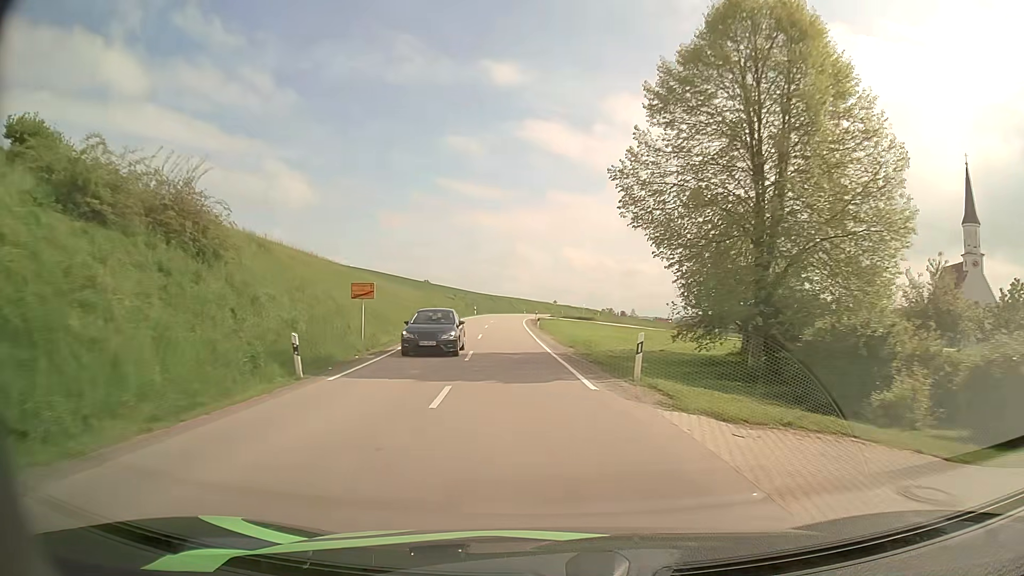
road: secondary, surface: asphalt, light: Day
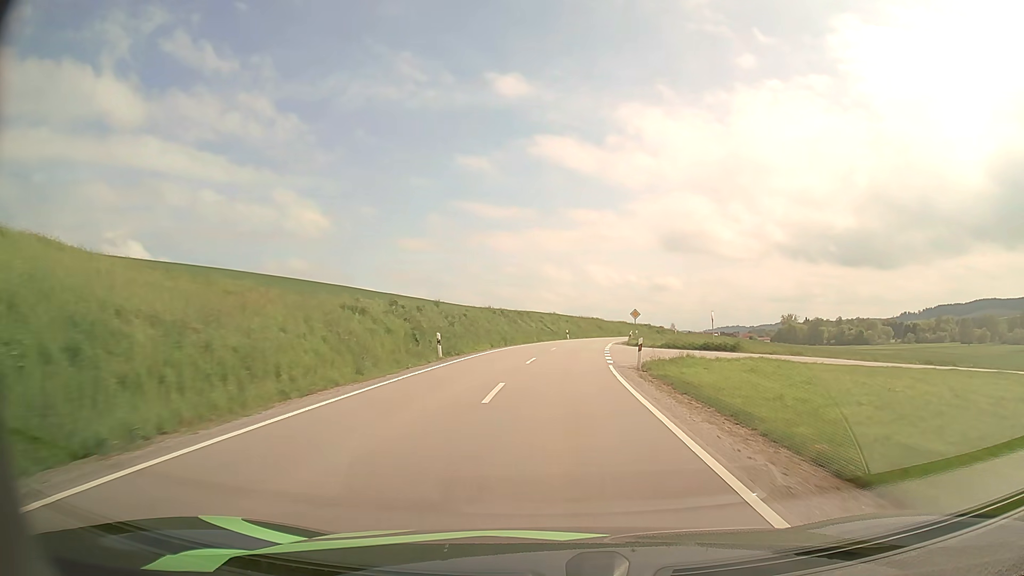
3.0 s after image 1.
(-3.8, +56.3) m; -3°
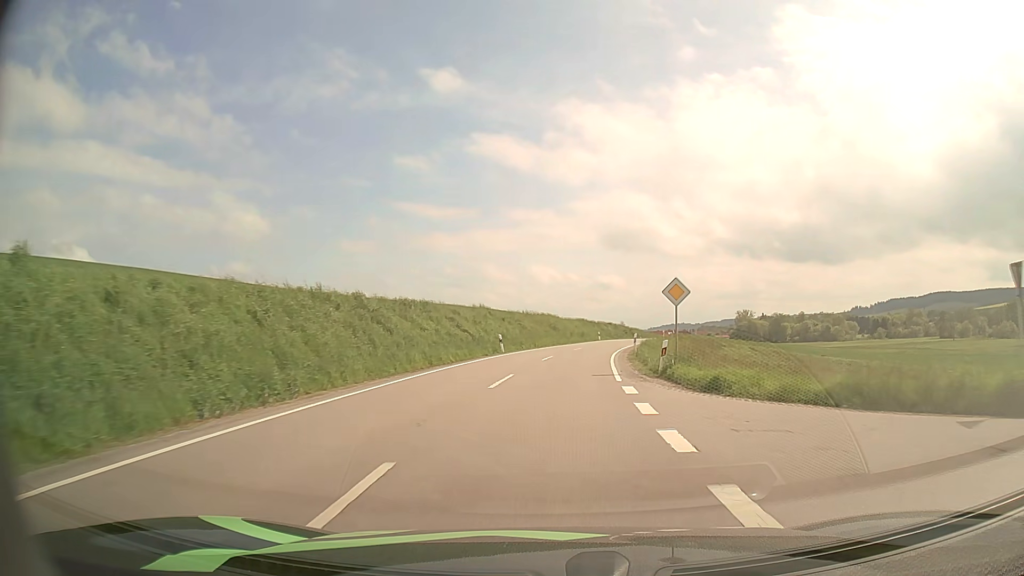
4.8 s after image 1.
(+1.4, +33.1) m; +5°
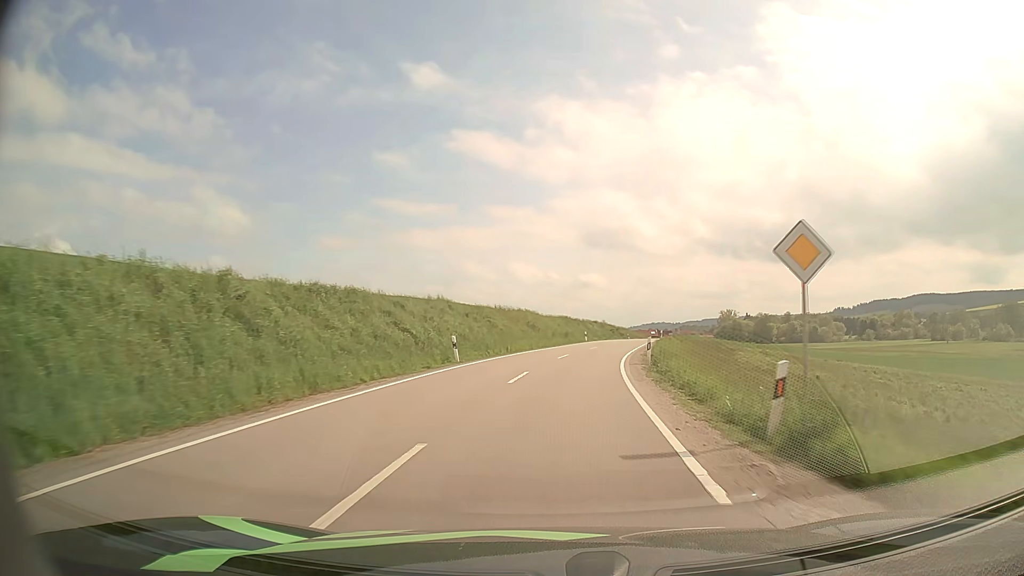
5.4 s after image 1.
(+0.2, +11.0) m; +2°
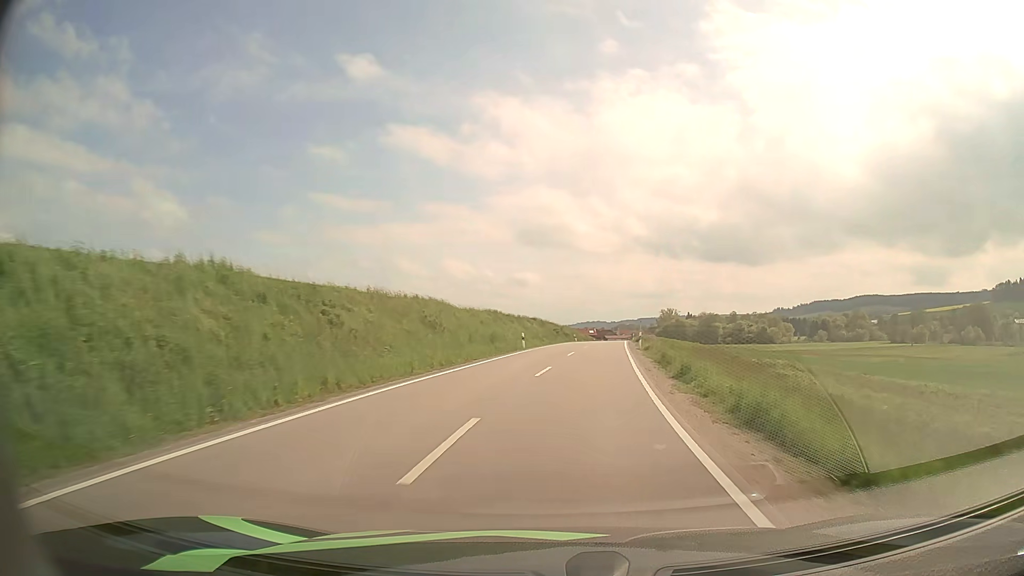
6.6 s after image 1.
(+0.9, +22.0) m; +5°
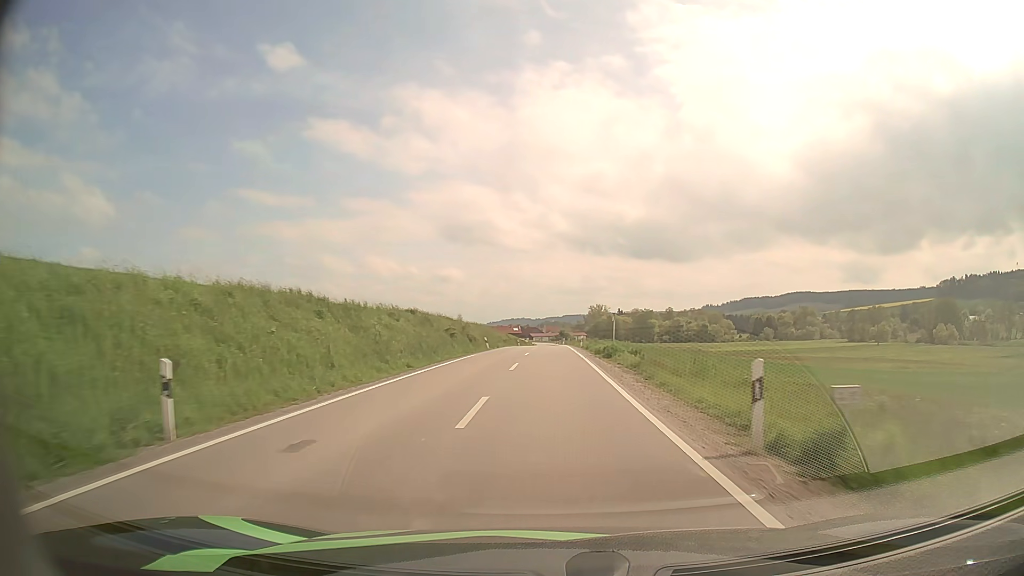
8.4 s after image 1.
(+2.3, +33.0) m; +7°
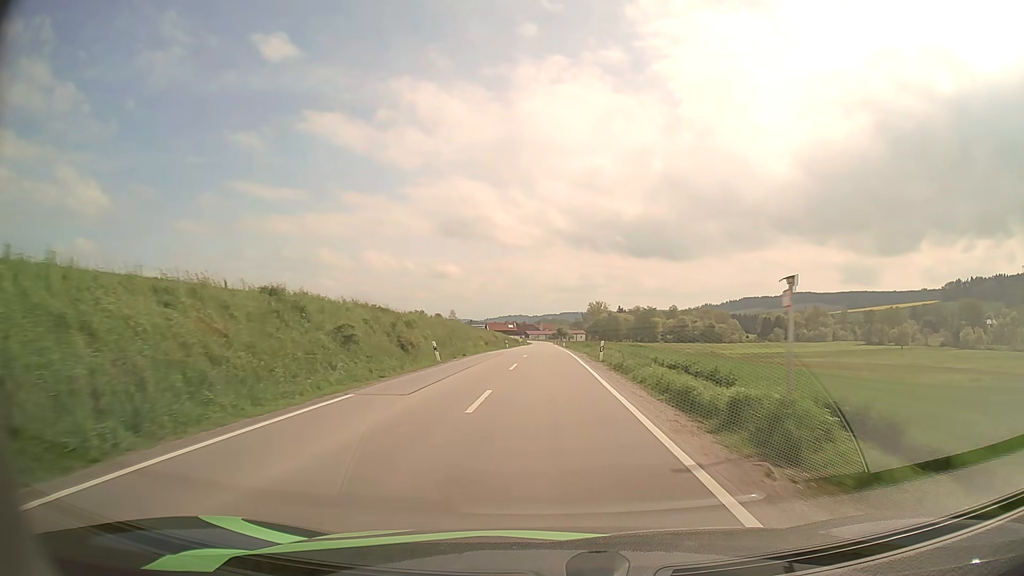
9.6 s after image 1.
(+0.1, +22.3) m; 0°
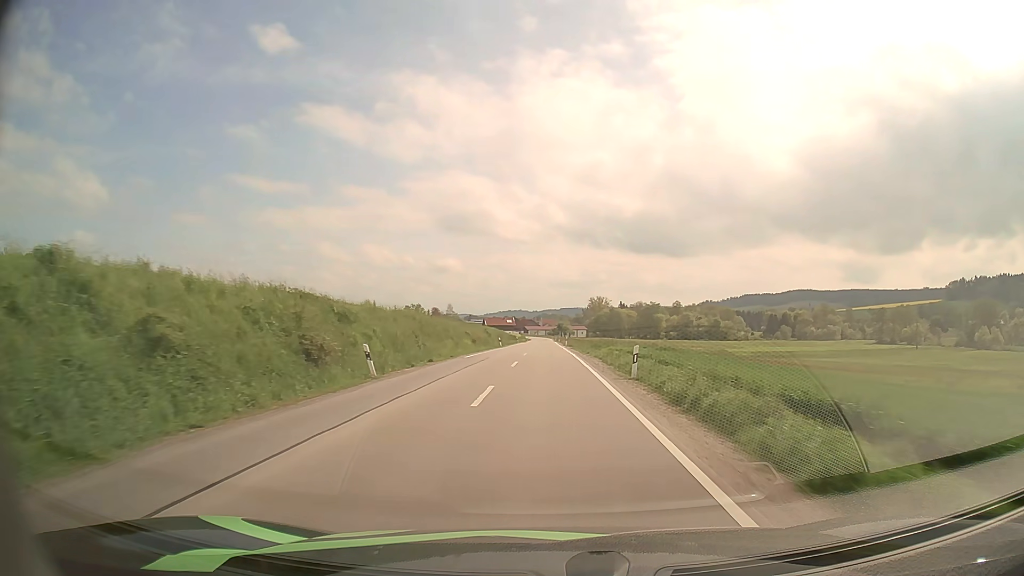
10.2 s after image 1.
(0.0, +11.4) m; 0°
(0, +10) (0, +20) (0, +30) (0, +40) (0, +50) (0, +60) (0, +70) (0, +80) (0, +90) (0, +100) m
